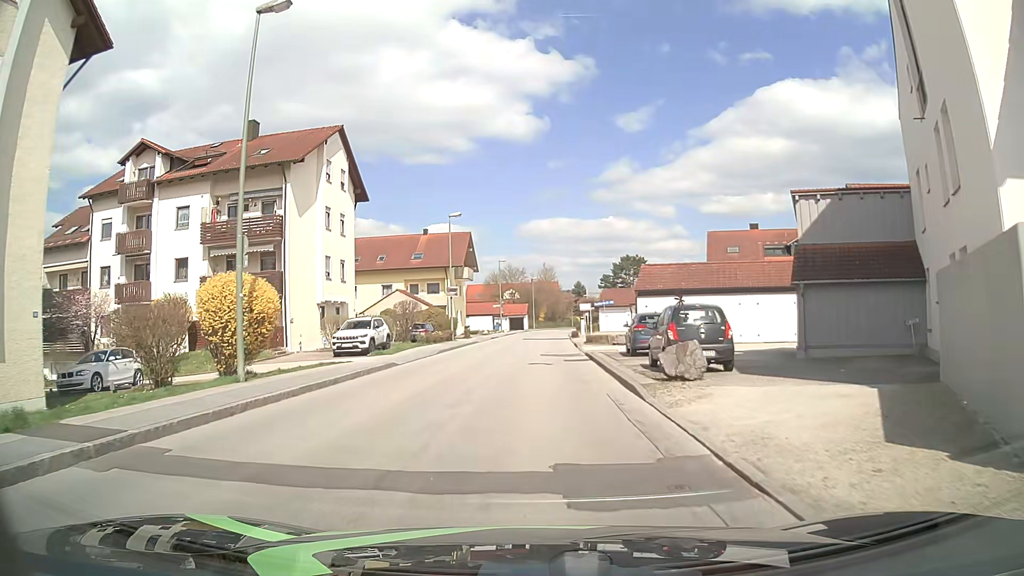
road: unclassified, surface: asphalt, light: Day
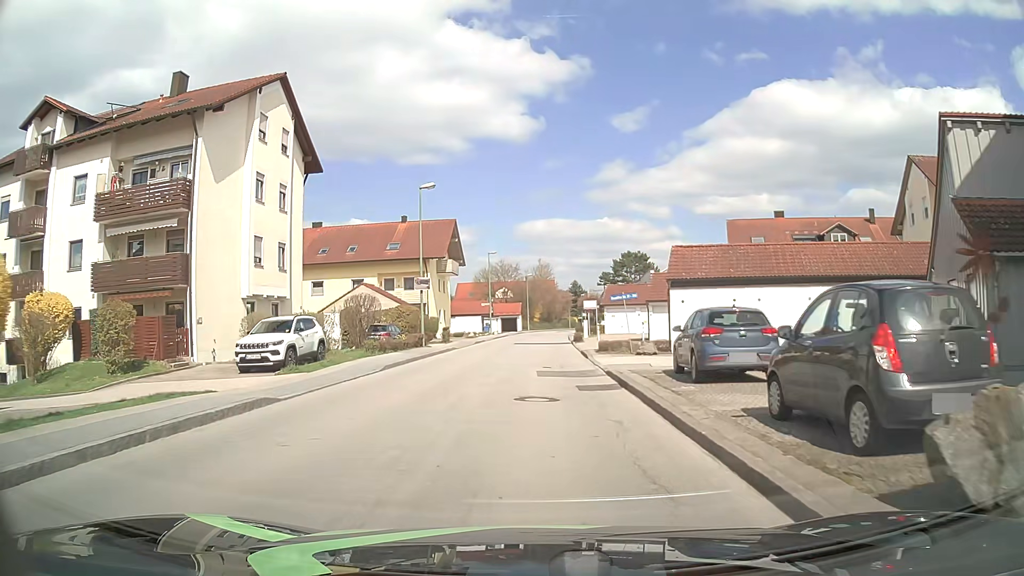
(+0.1, +9.6) m; 0°
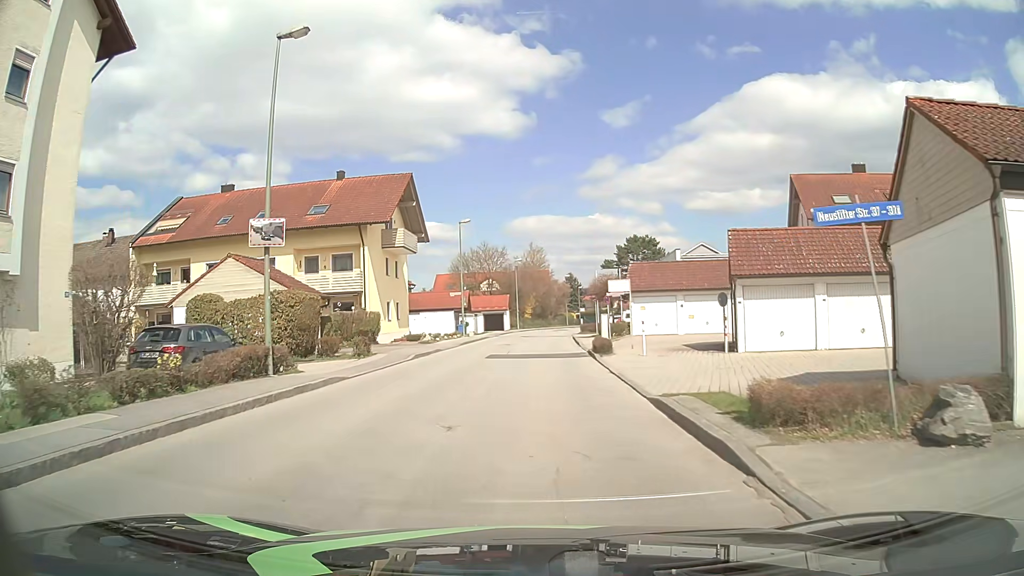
(+0.2, +19.1) m; +1°
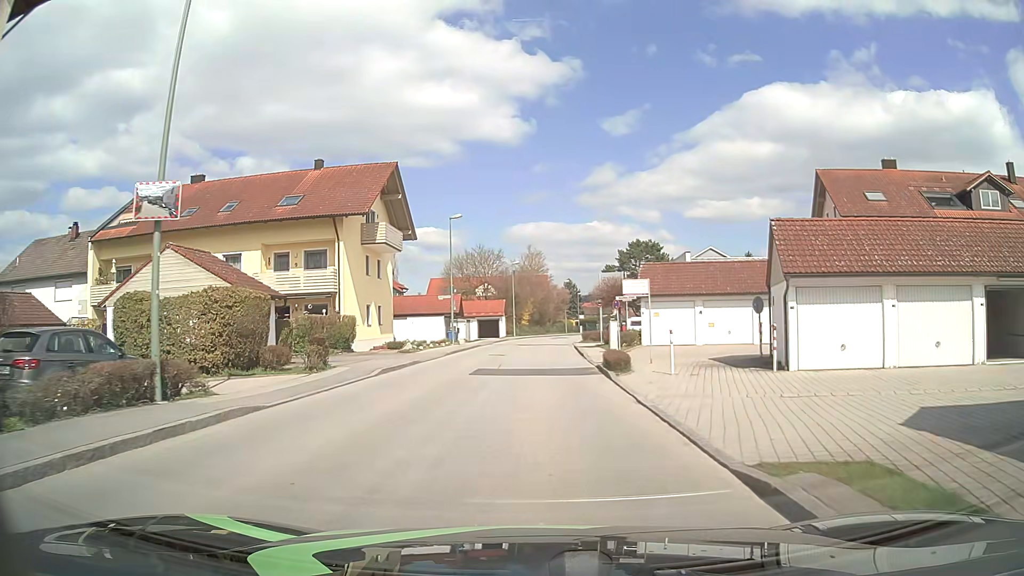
(0.0, +4.8) m; 0°
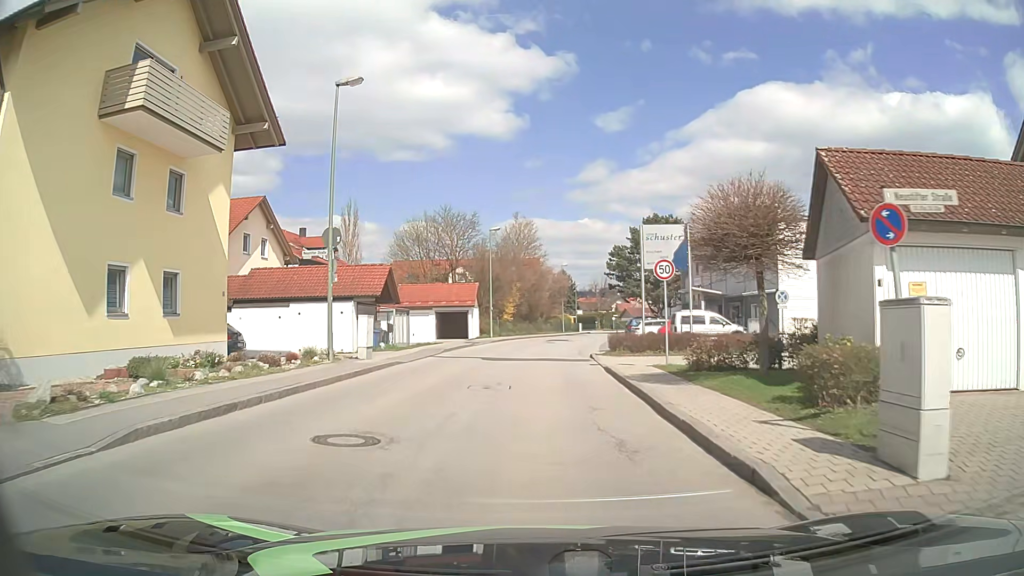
(+0.4, +23.9) m; +2°
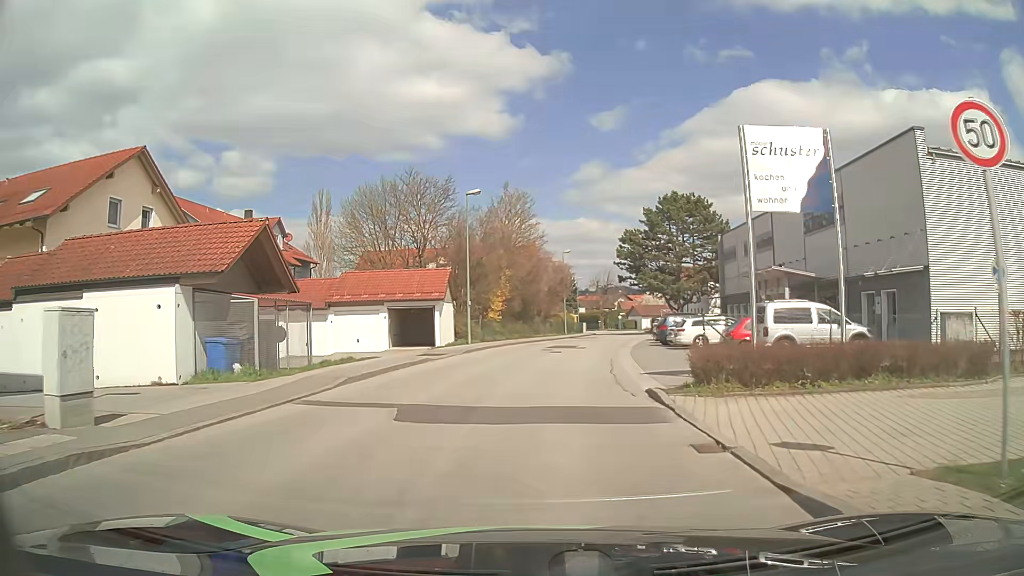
(0.0, +14.6) m; 0°
